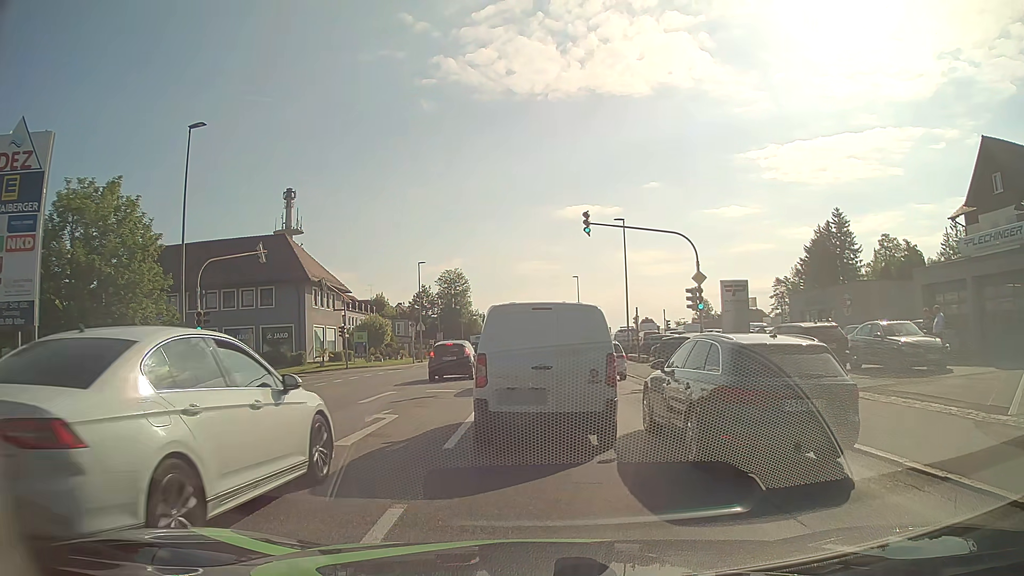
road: tertiary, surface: asphalt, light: Day
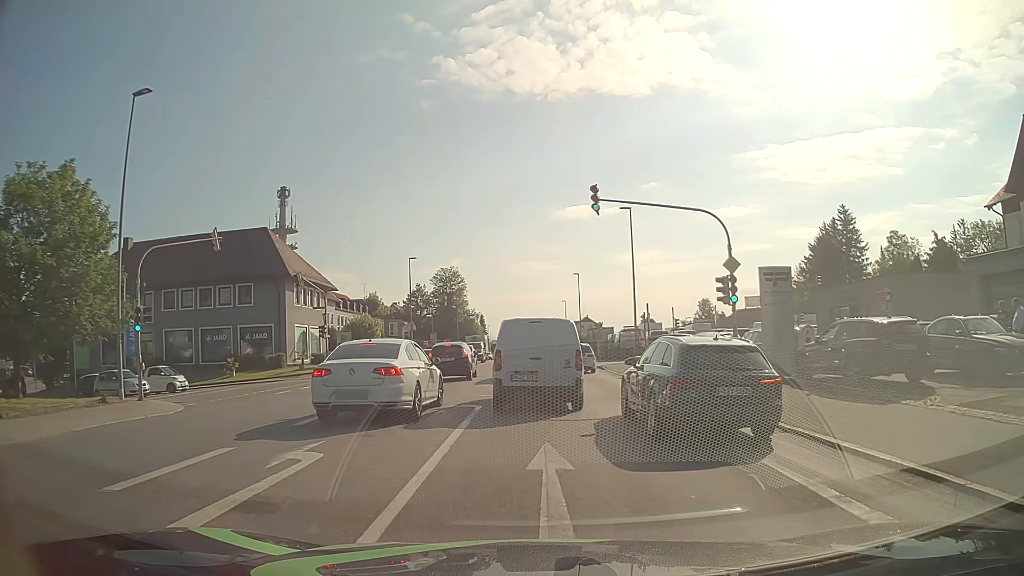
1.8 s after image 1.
(+0.1, +4.8) m; +1°
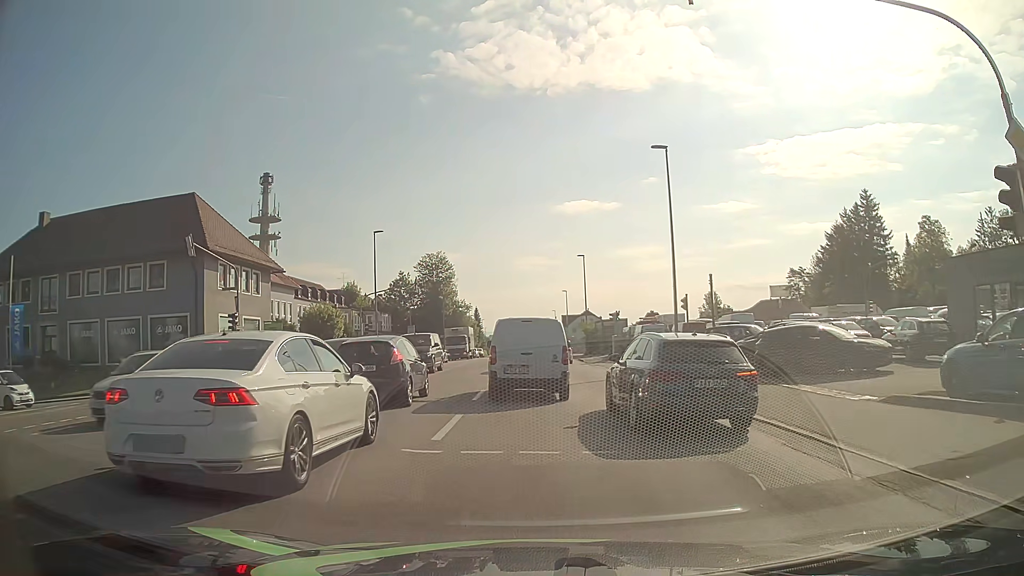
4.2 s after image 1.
(0.0, +13.9) m; 0°
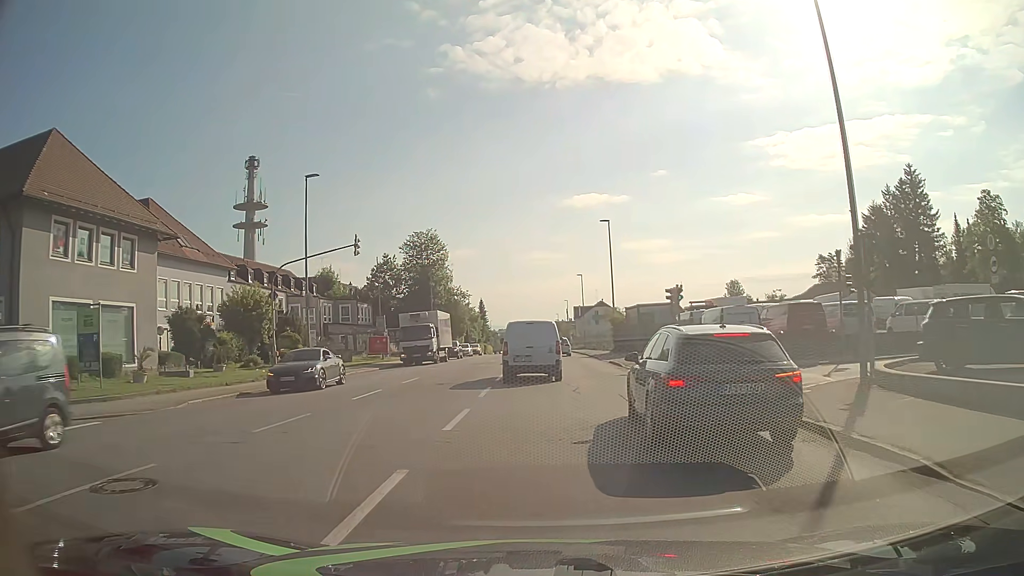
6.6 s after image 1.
(0.0, +17.7) m; -1°
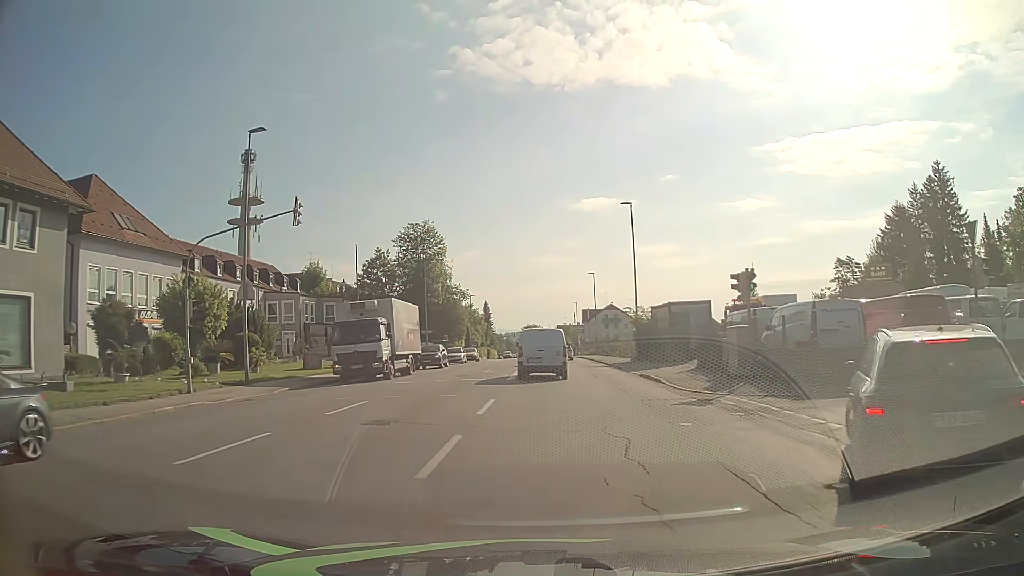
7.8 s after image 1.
(0.0, +8.7) m; -1°
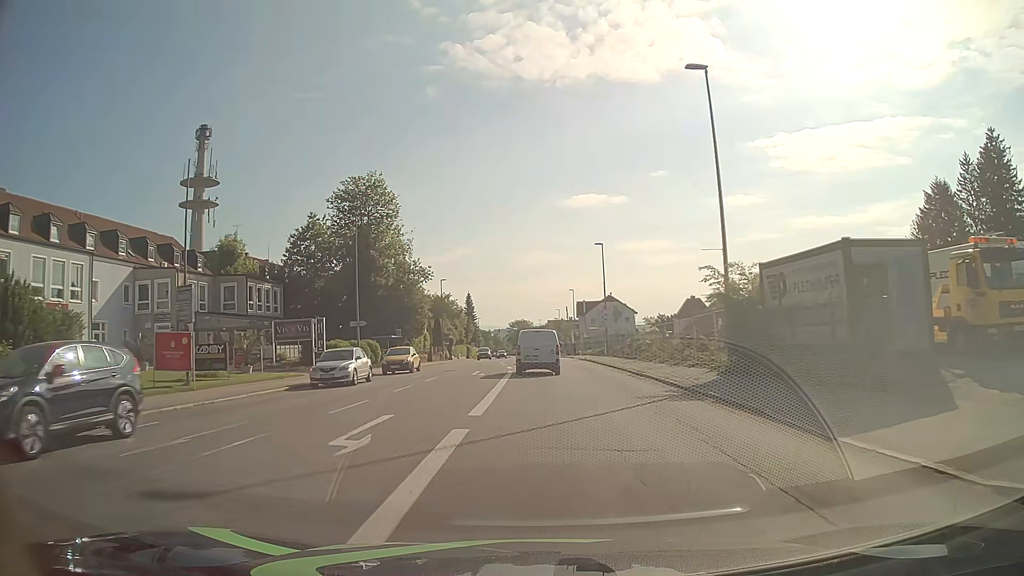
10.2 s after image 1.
(+0.2, +23.2) m; +1°
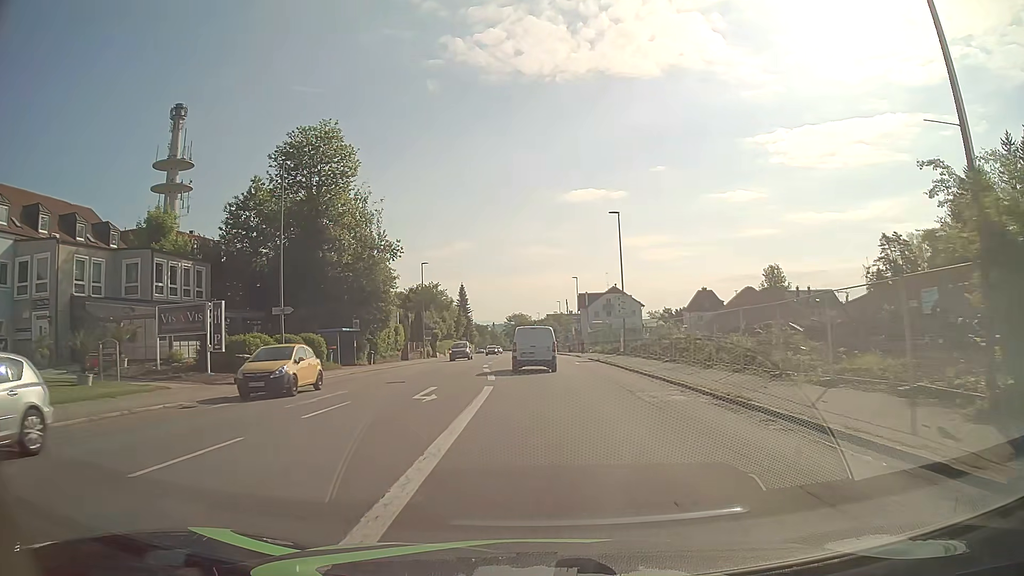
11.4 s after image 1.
(0.0, +13.5) m; 0°
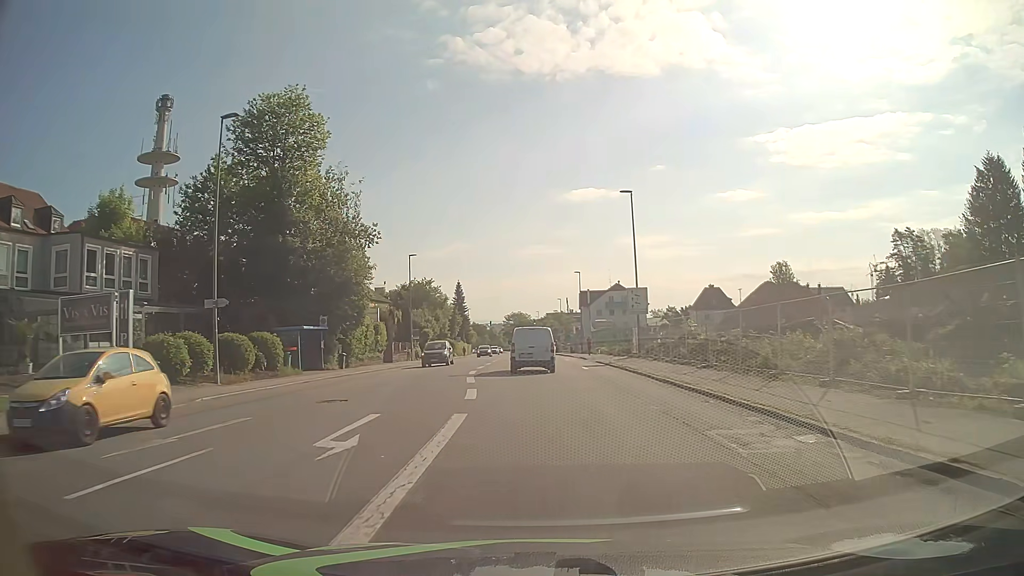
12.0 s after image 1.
(0.0, +7.0) m; 0°
(0, +10) (0, +20) (-1, +30) (-1, +40) (-1, +50) (-1, +60) (-1, +70) (-1, +80) (-1, +90) (-1, +100) m
